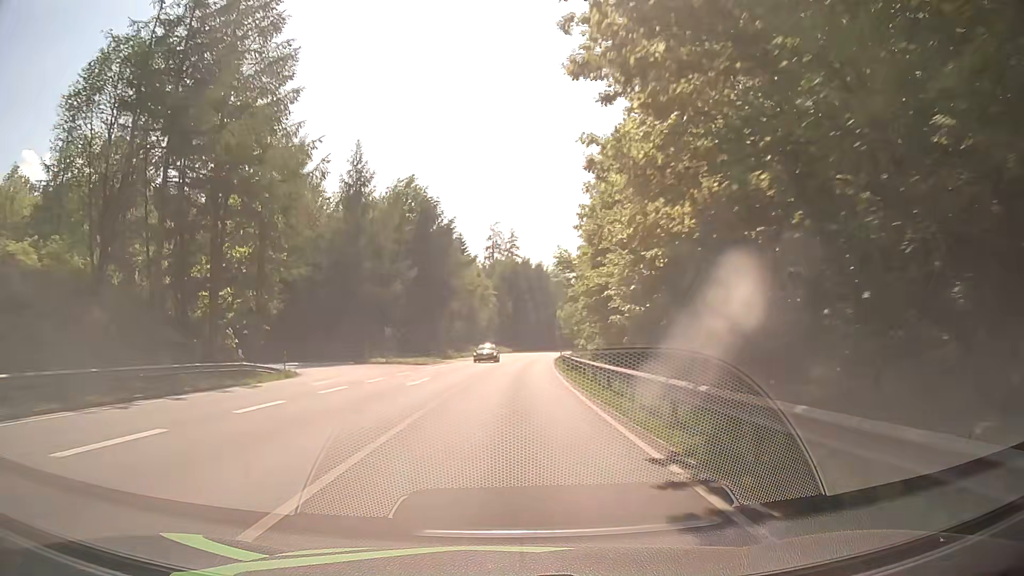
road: primary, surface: asphalt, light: Day
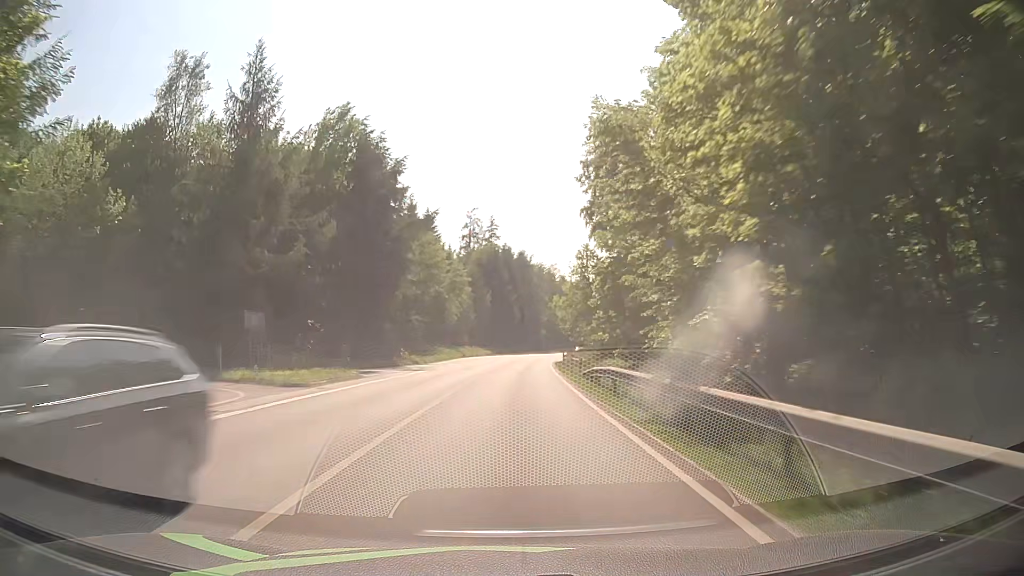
(+0.5, +25.2) m; +2°
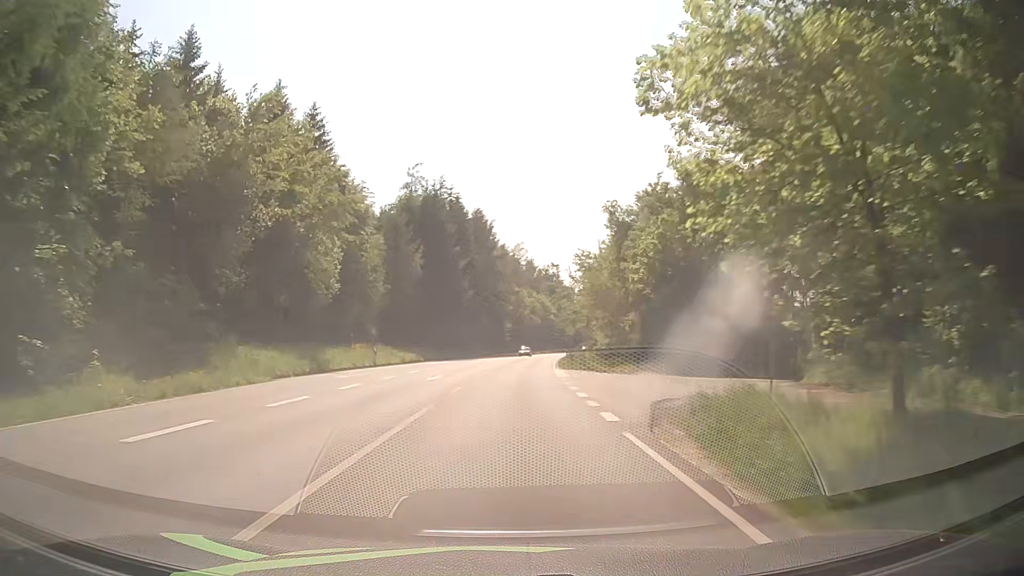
(+1.3, +51.2) m; +3°
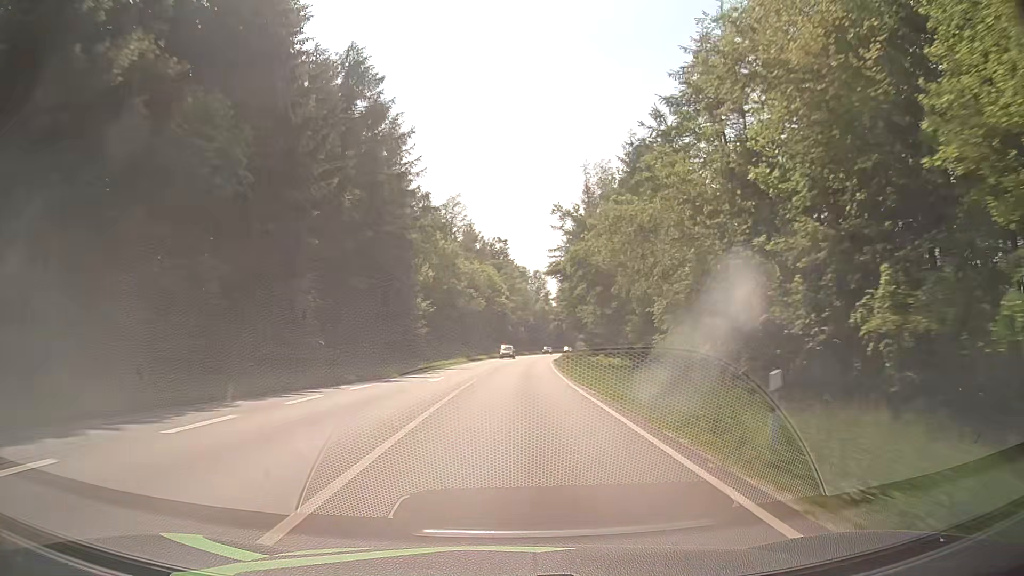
(+2.6, +64.2) m; +5°
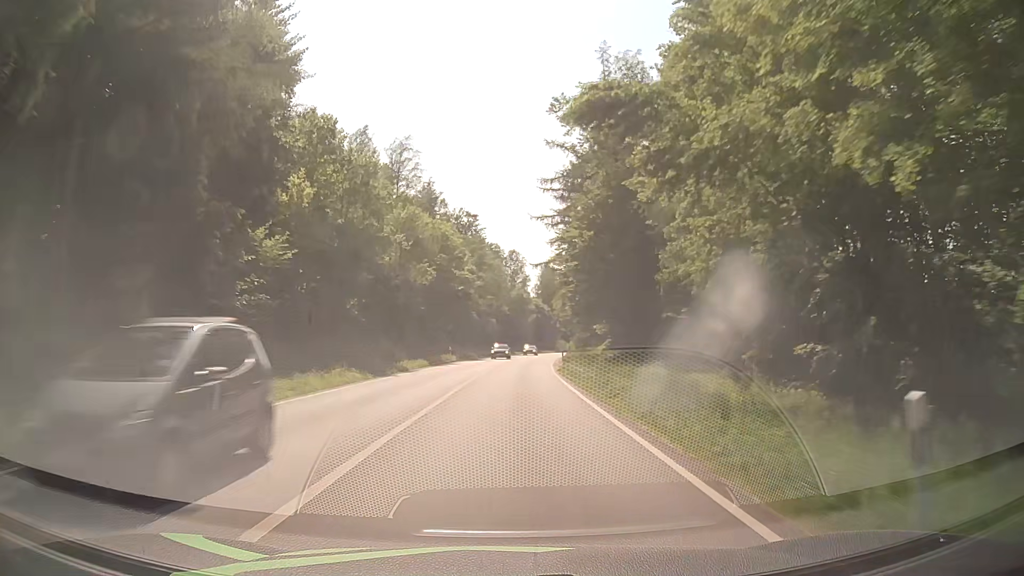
(+1.0, +38.0) m; +2°
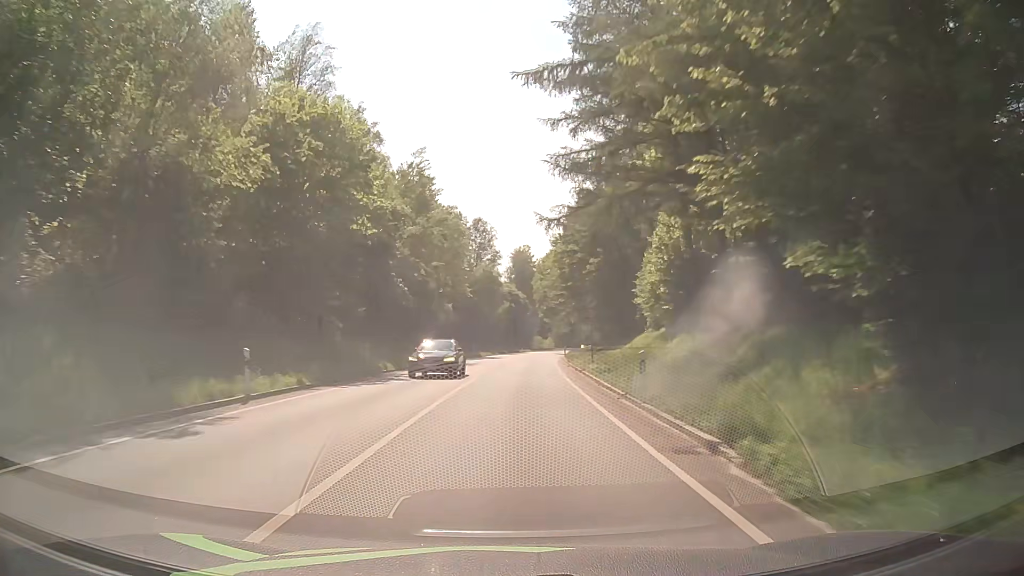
(+0.9, +38.1) m; +3°
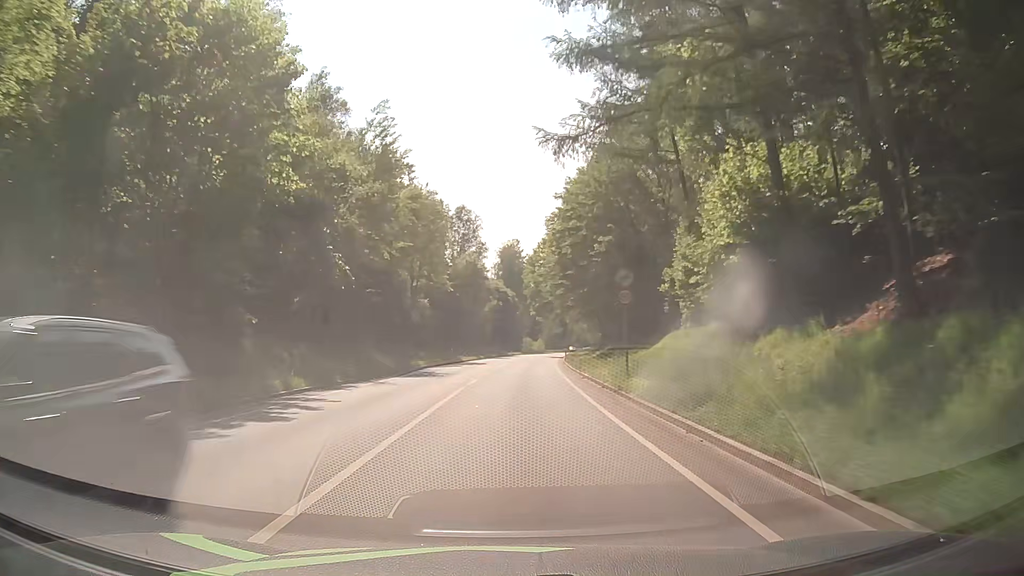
(+0.1, +12.7) m; +1°
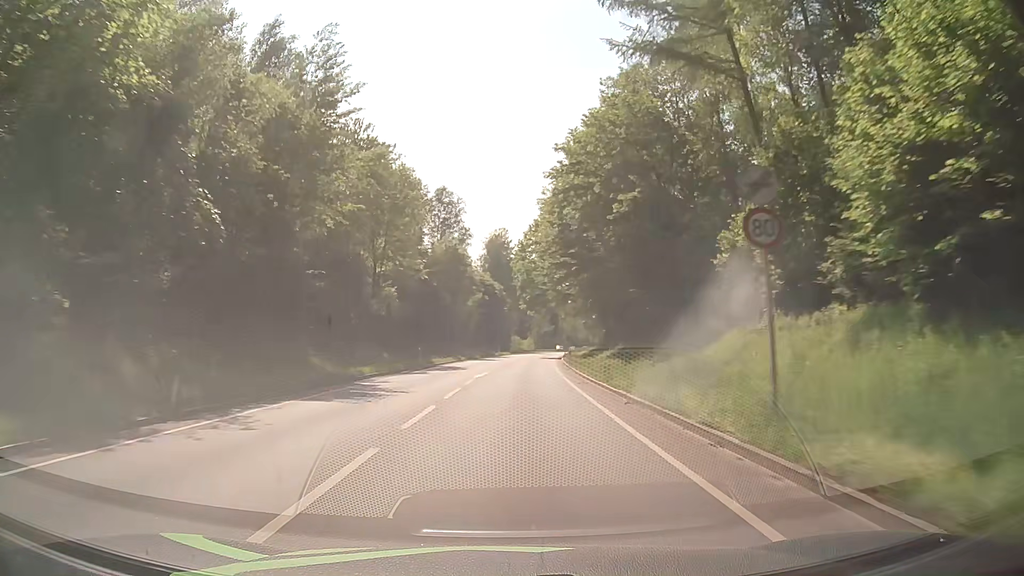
(+0.2, +12.7) m; +1°
